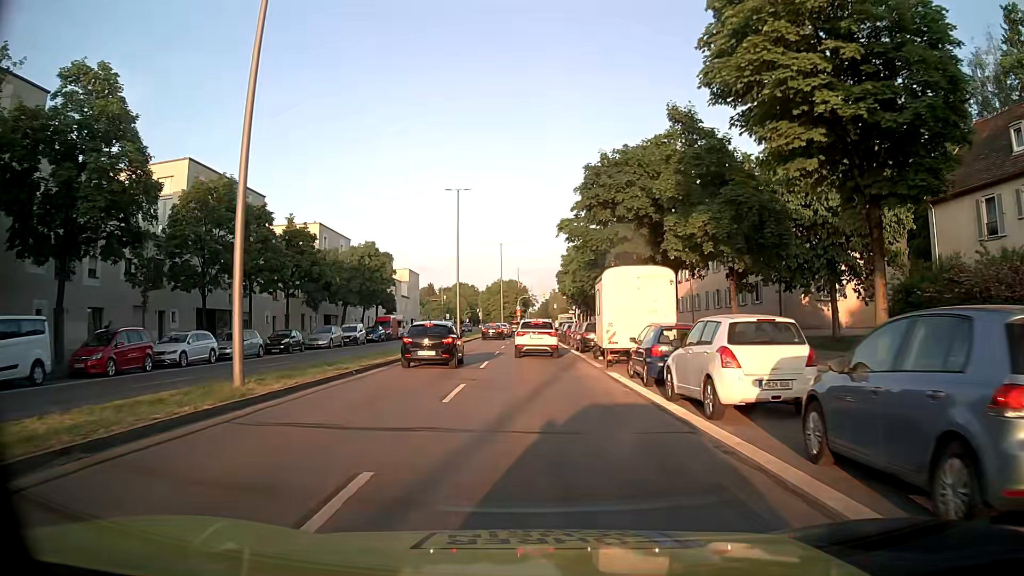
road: secondary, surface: asphalt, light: Day
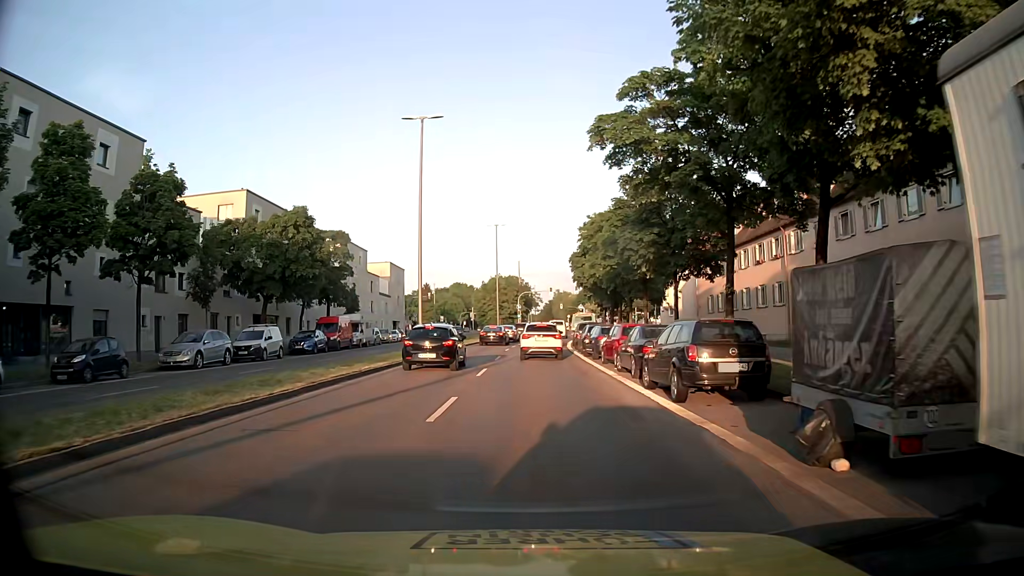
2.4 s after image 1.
(-0.1, +20.6) m; -1°
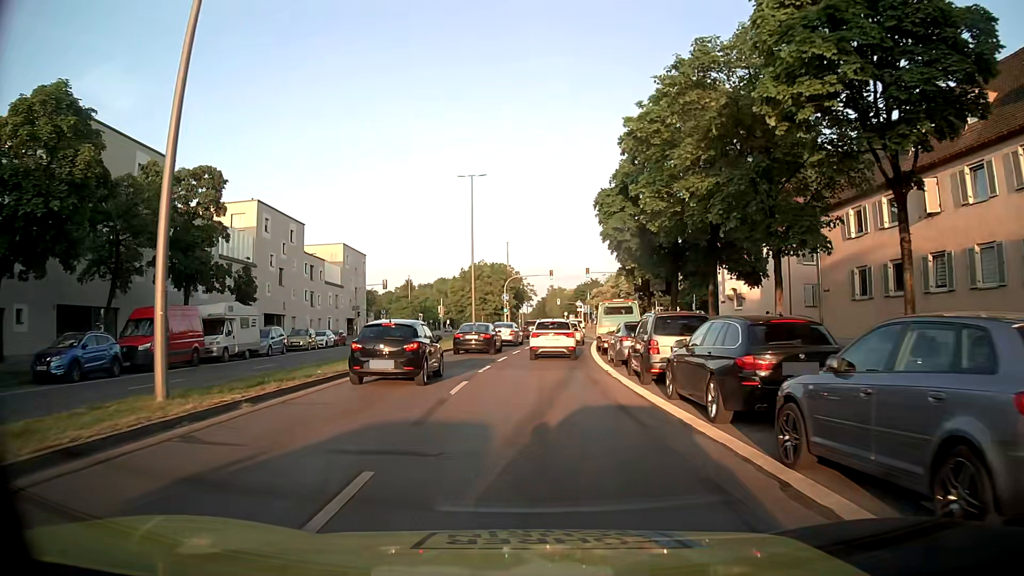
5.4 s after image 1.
(+0.2, +25.1) m; 0°
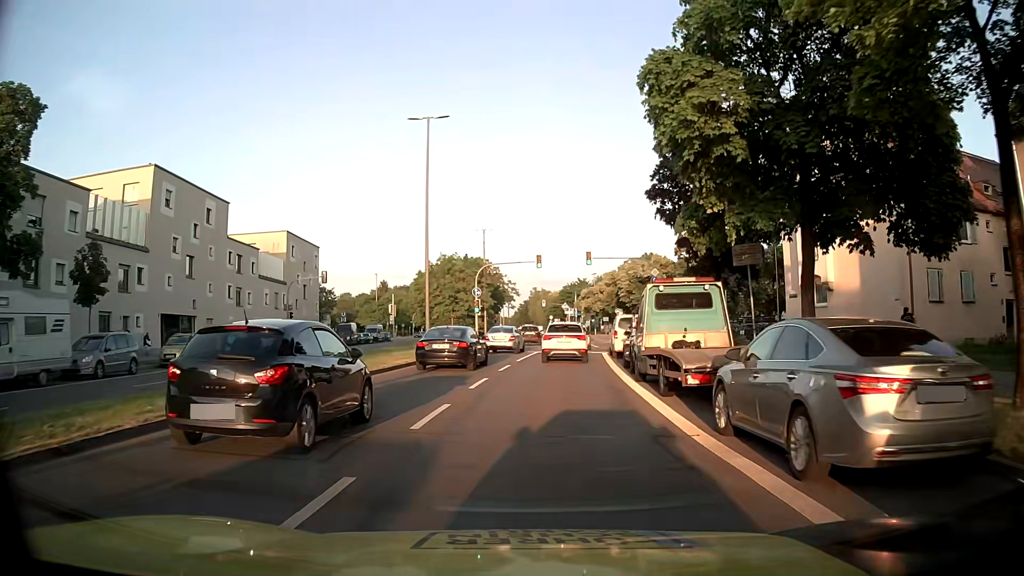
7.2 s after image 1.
(+0.3, +15.9) m; +2°
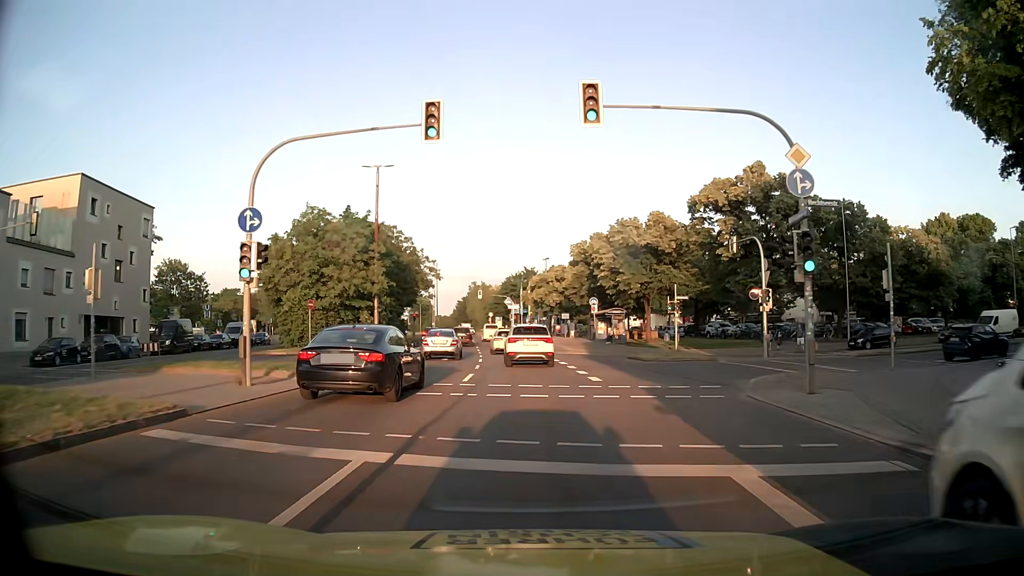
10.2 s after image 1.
(+1.7, +30.5) m; +5°
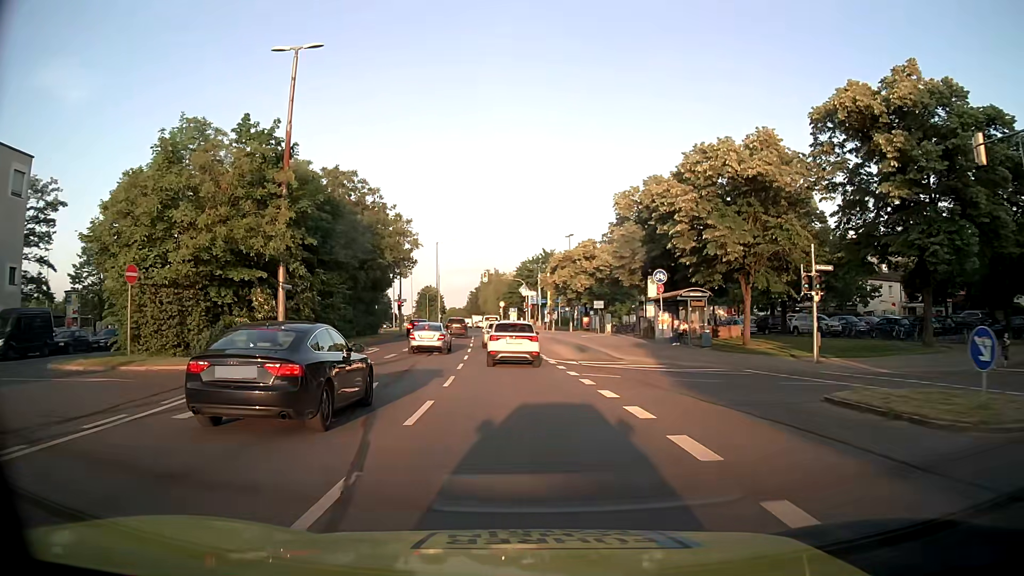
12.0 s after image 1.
(-0.2, +20.3) m; -2°
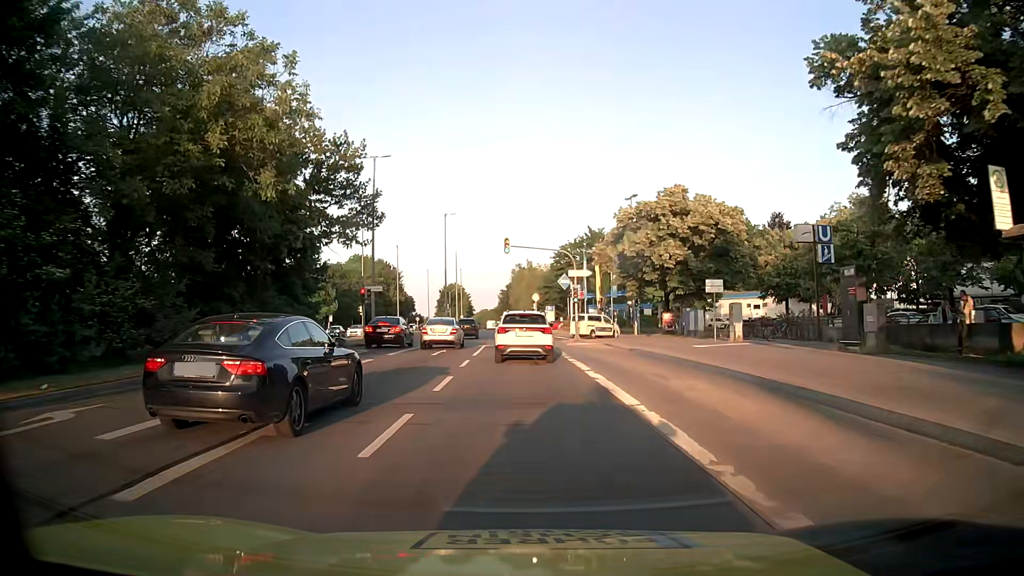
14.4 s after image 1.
(-0.8, +26.7) m; -3°
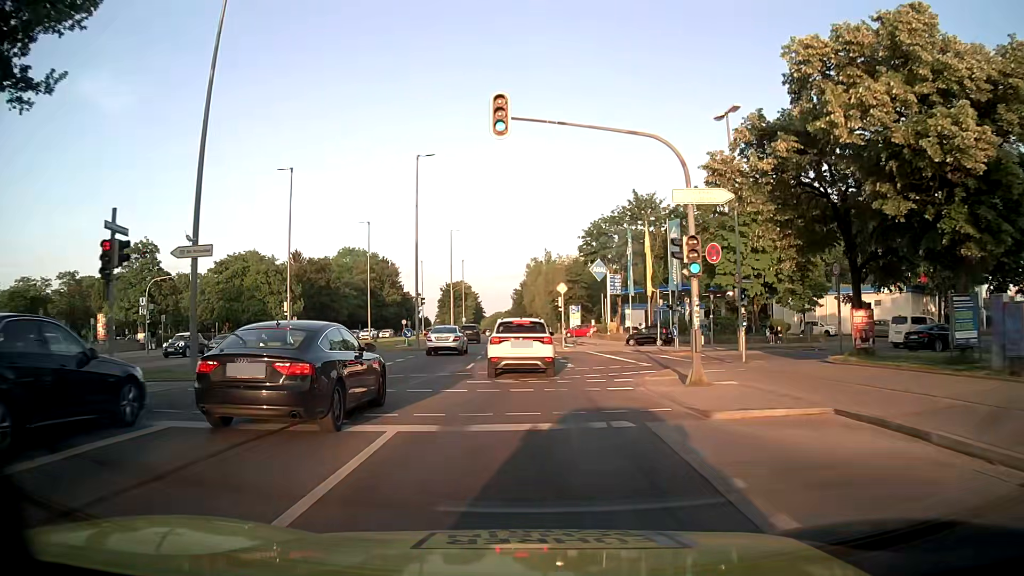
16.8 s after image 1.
(-0.2, +26.6) m; -1°
(0, +10) (0, +20) (0, +30) (-1, +40) (-1, +50) (-2, +60) (-2, +70) (-3, +80) (-3, +90) (-4, +100) m
